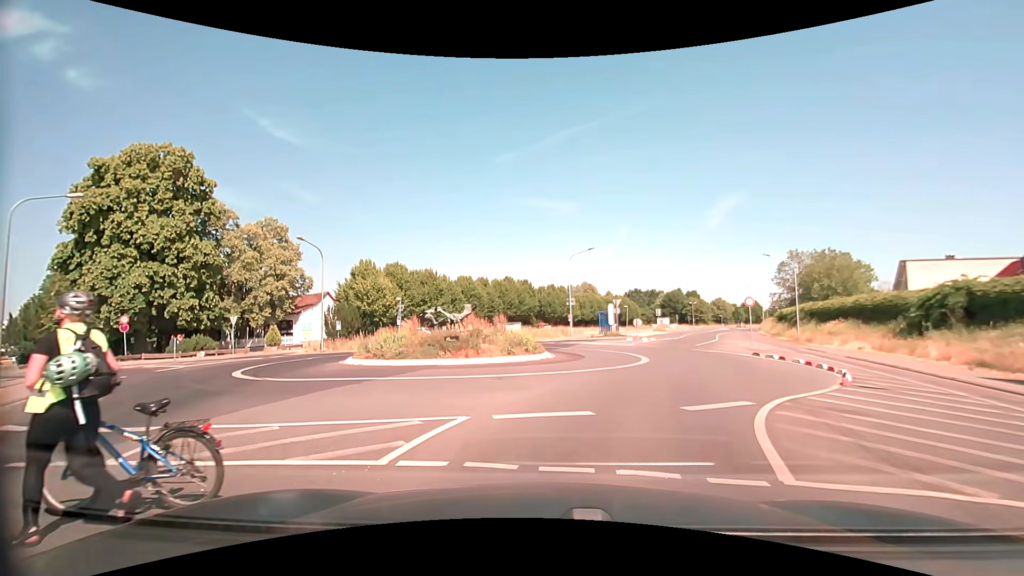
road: tertiary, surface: asphalt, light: Day
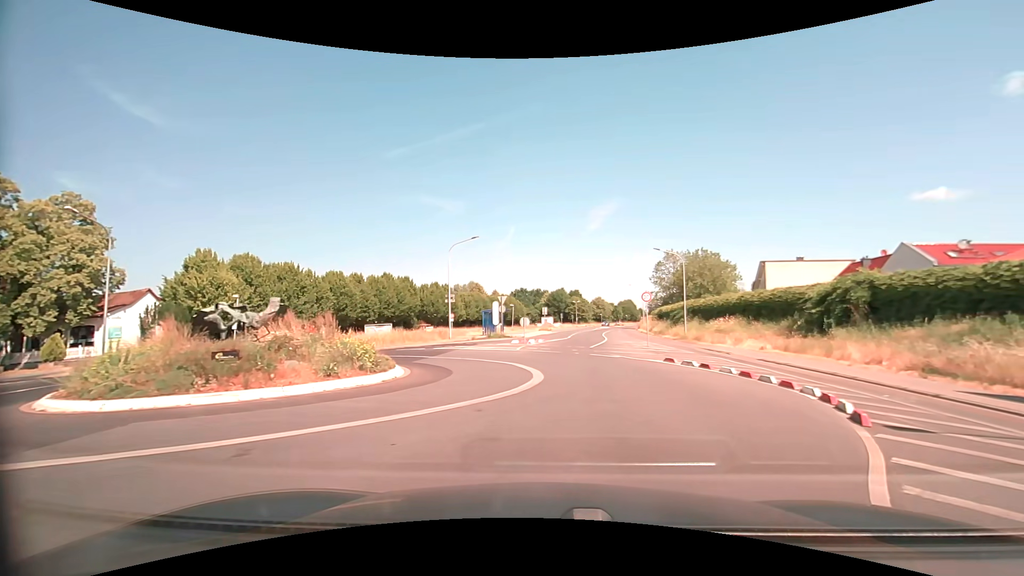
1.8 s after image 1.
(+0.4, +6.4) m; +11°
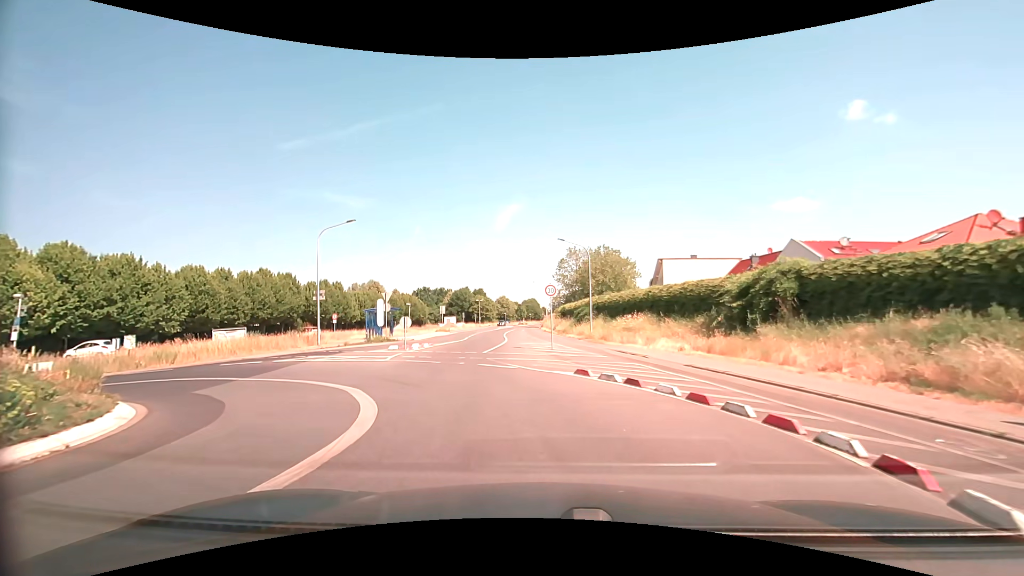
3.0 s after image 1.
(+0.7, +5.5) m; +11°
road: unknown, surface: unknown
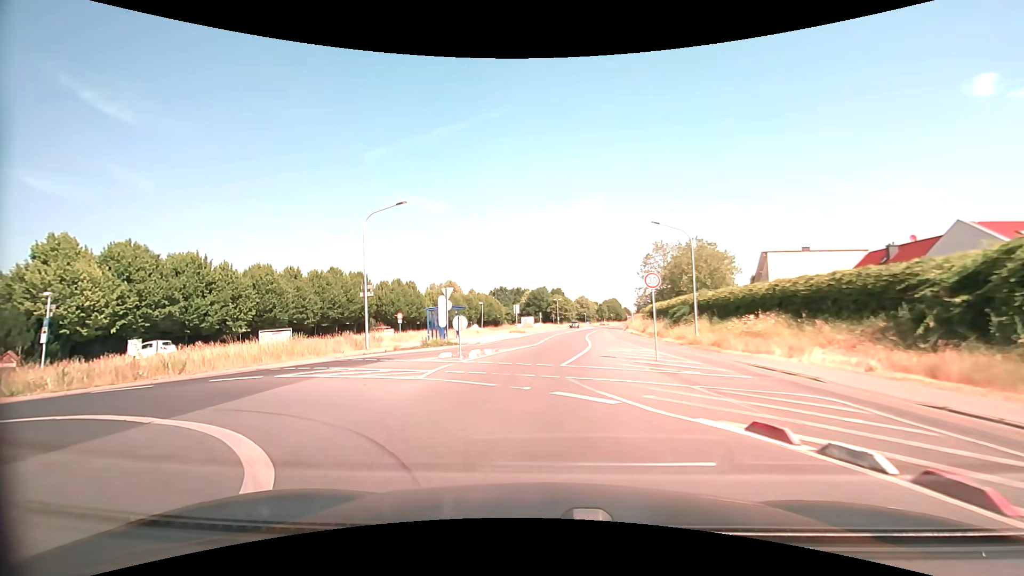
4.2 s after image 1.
(-0.3, +6.1) m; -8°
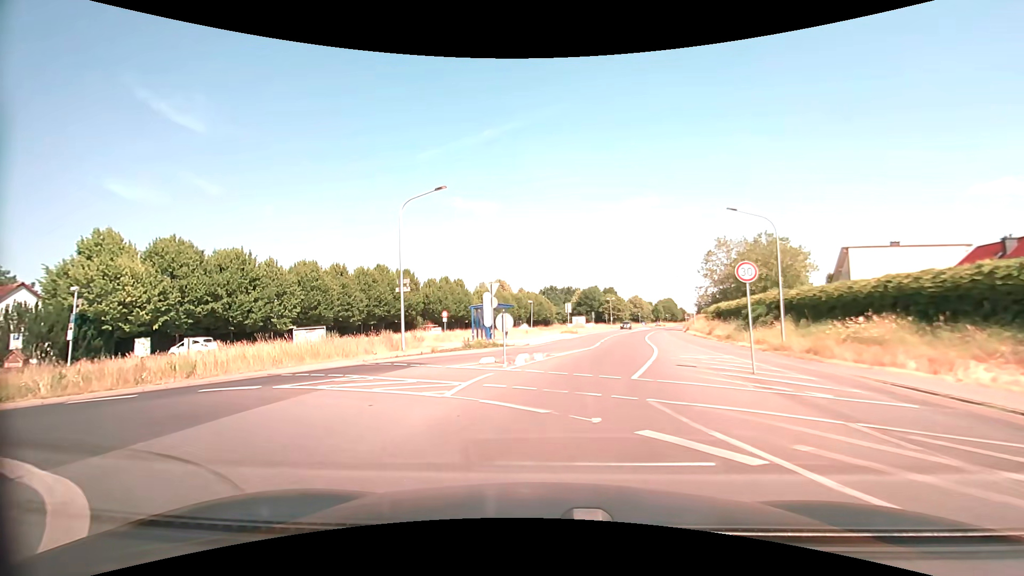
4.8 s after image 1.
(-0.2, +3.2) m; -6°
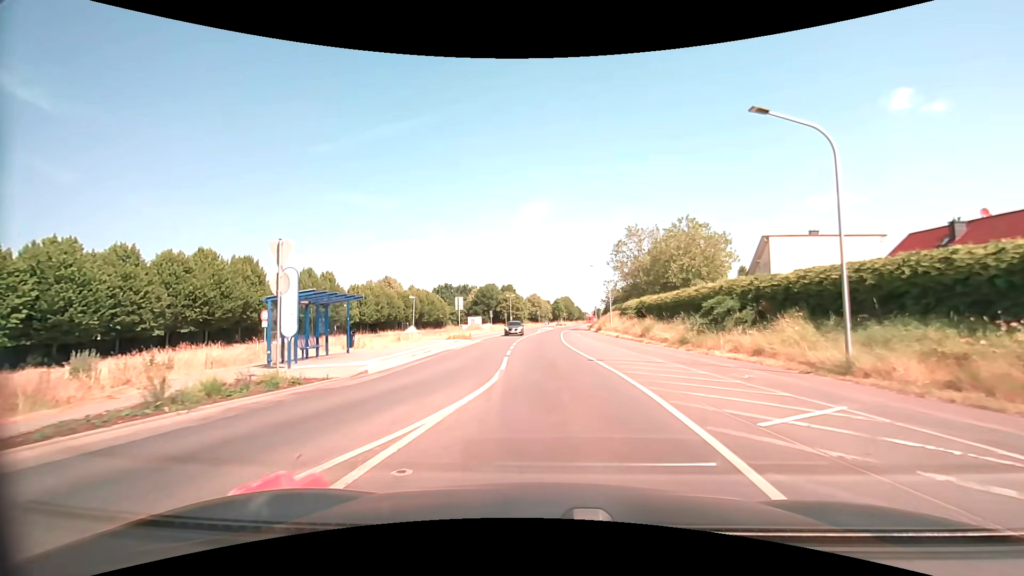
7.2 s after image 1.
(+0.7, +14.8) m; +12°
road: tertiary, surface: asphalt
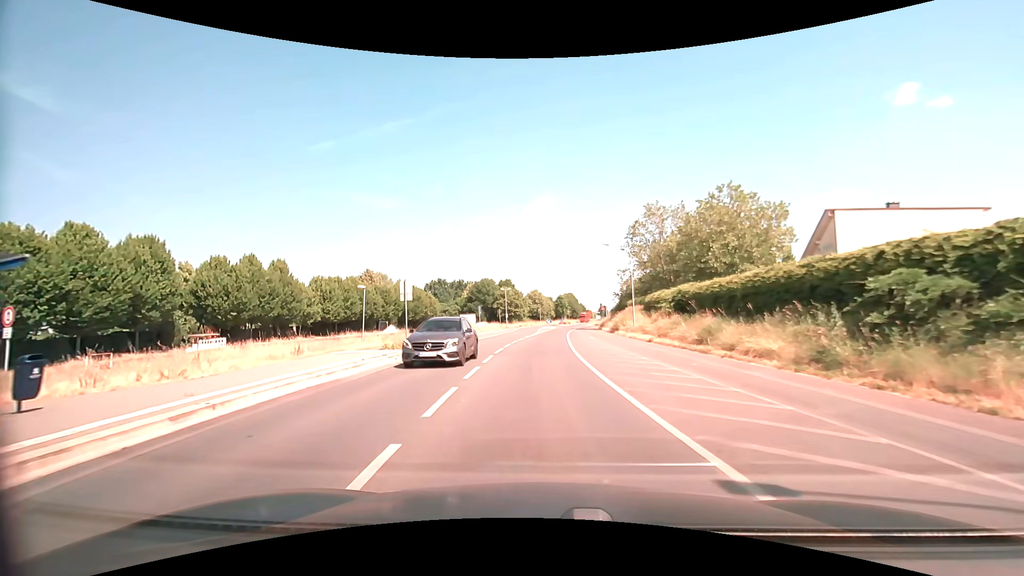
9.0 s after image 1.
(+0.1, +14.5) m; -1°
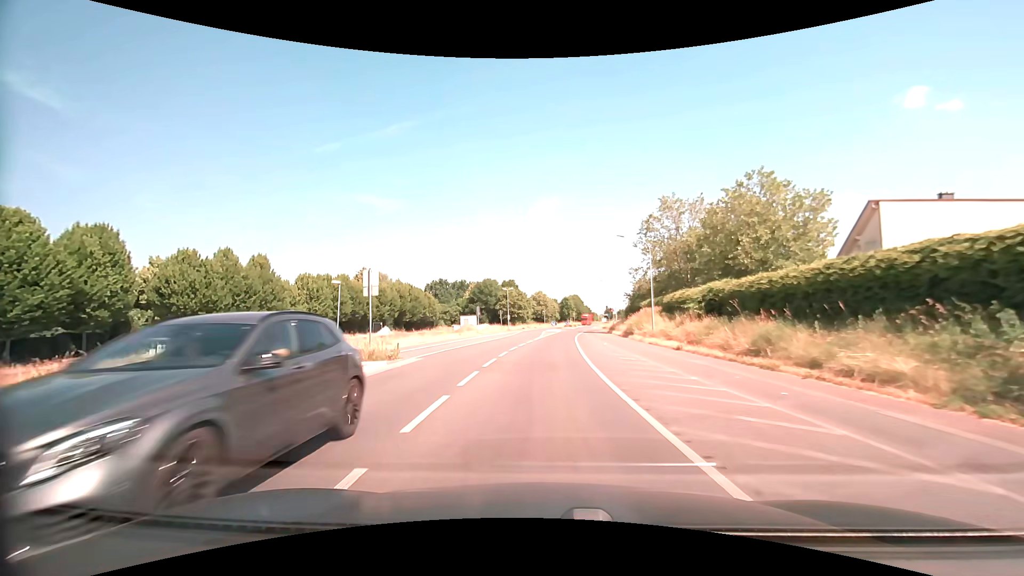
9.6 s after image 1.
(0.0, +5.6) m; 0°
